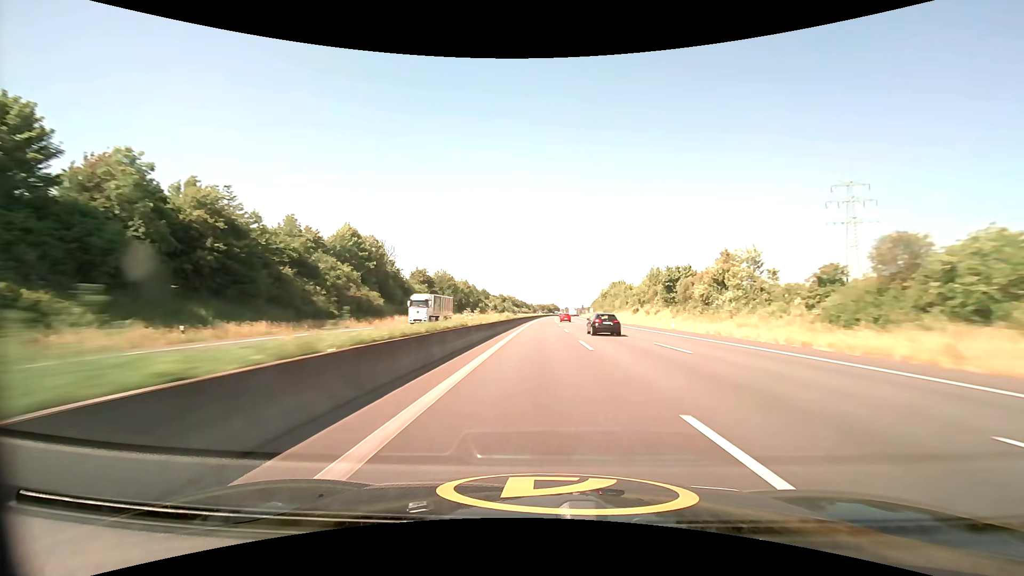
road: motorway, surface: asphalt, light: Day
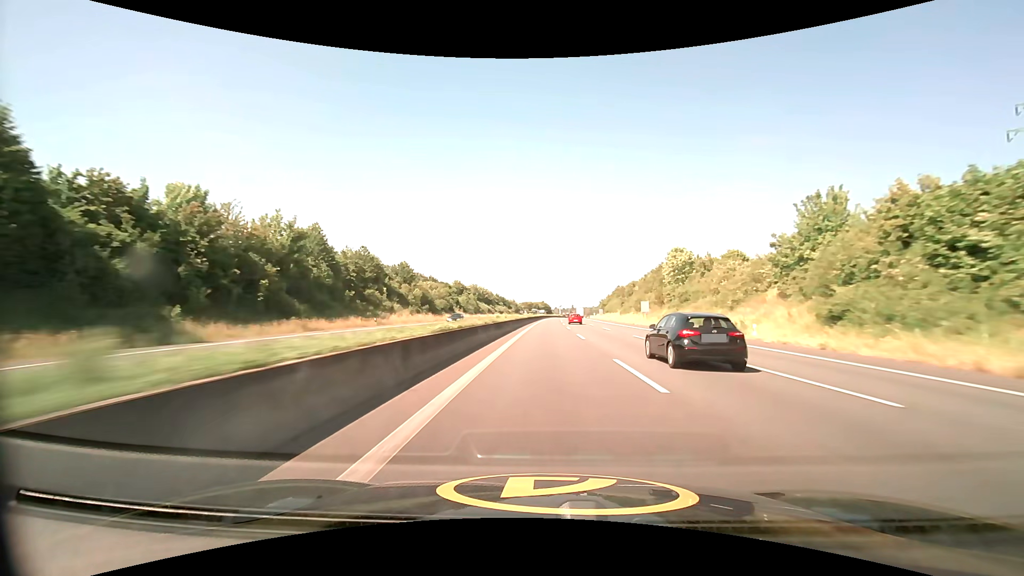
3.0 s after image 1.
(+1.5, +117.5) m; +1°
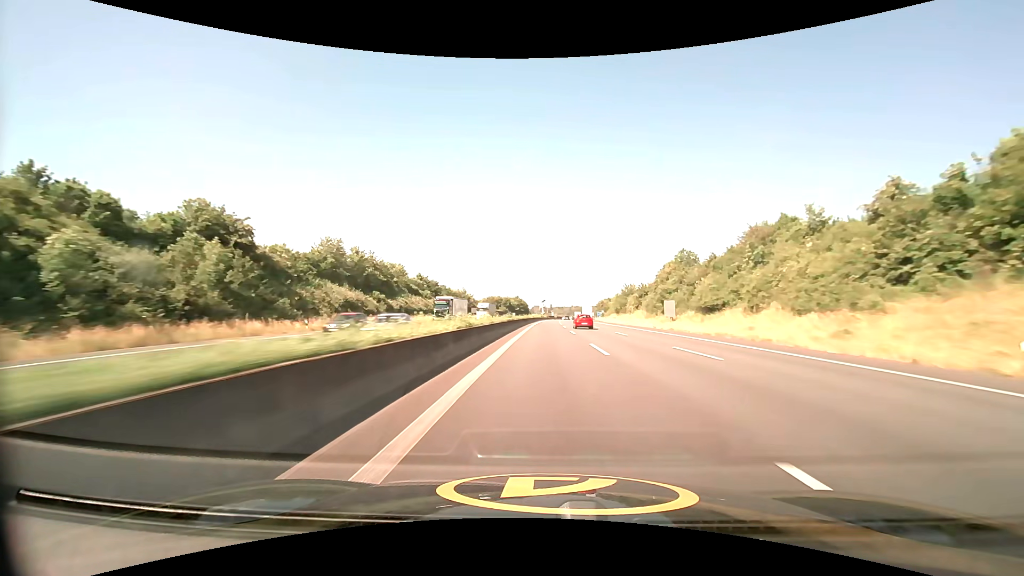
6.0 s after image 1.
(+2.6, +117.6) m; +3°
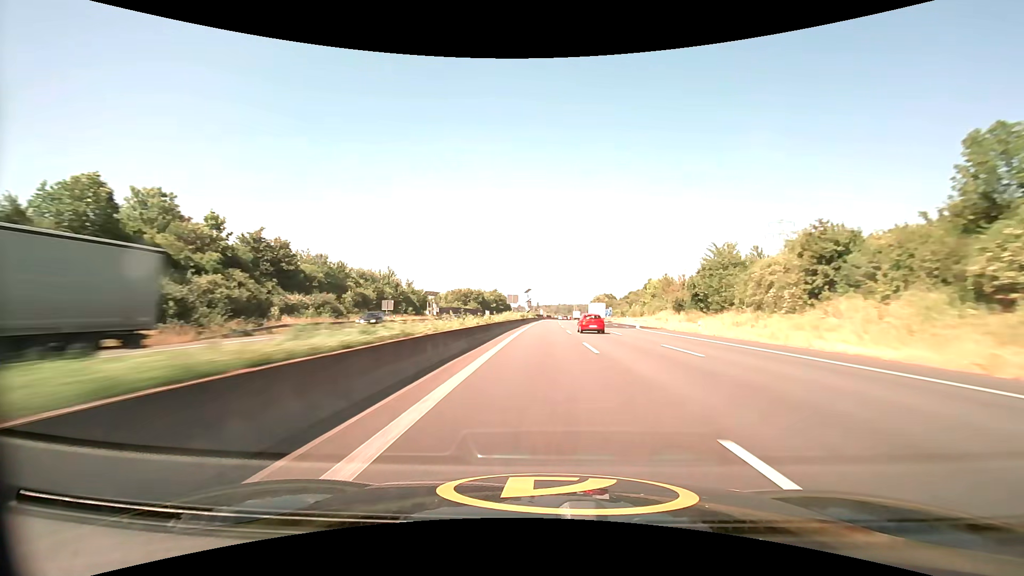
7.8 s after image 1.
(+0.9, +70.7) m; +2°
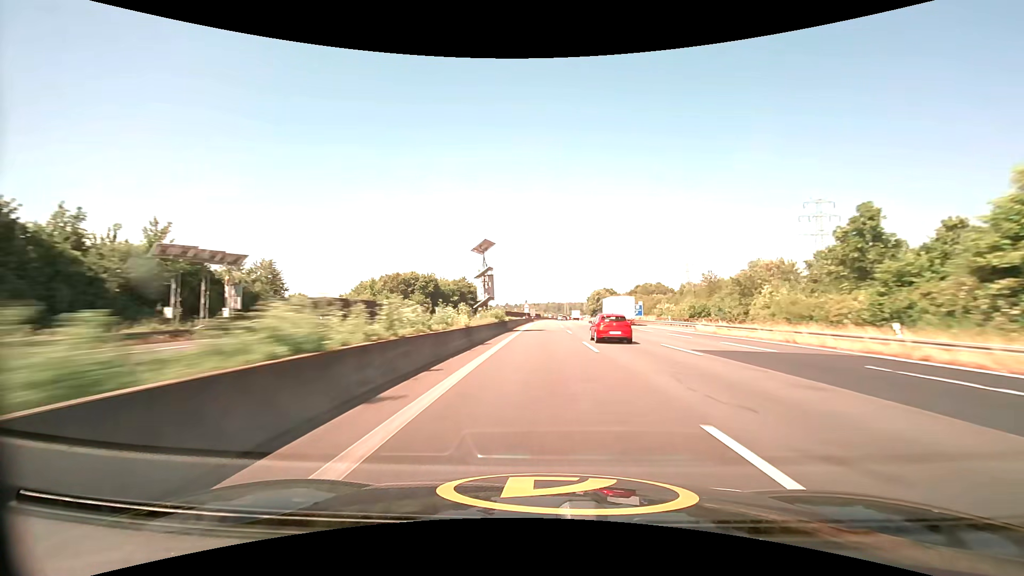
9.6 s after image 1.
(+0.8, +70.9) m; +1°
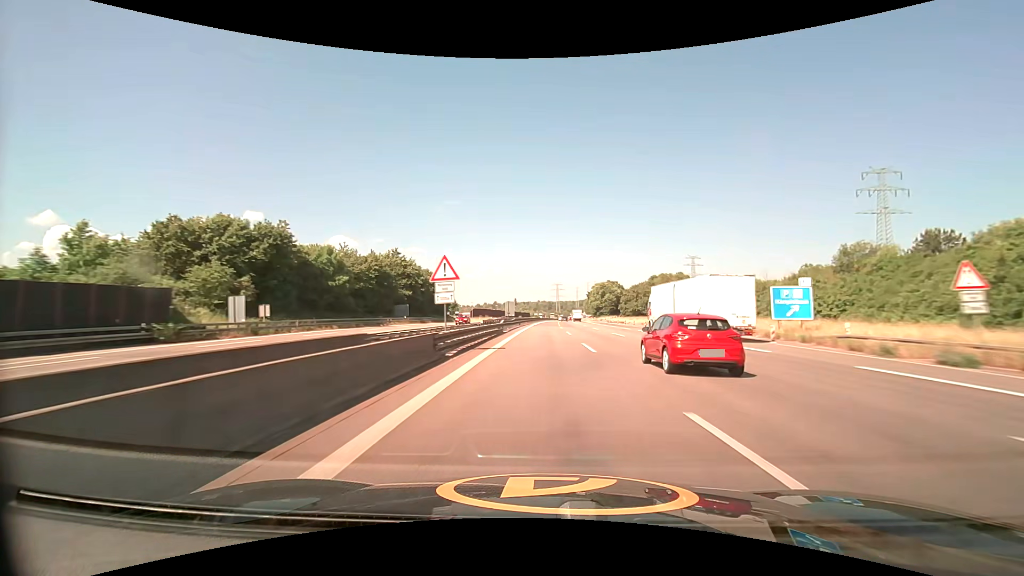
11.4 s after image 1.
(+0.7, +71.2) m; +1°
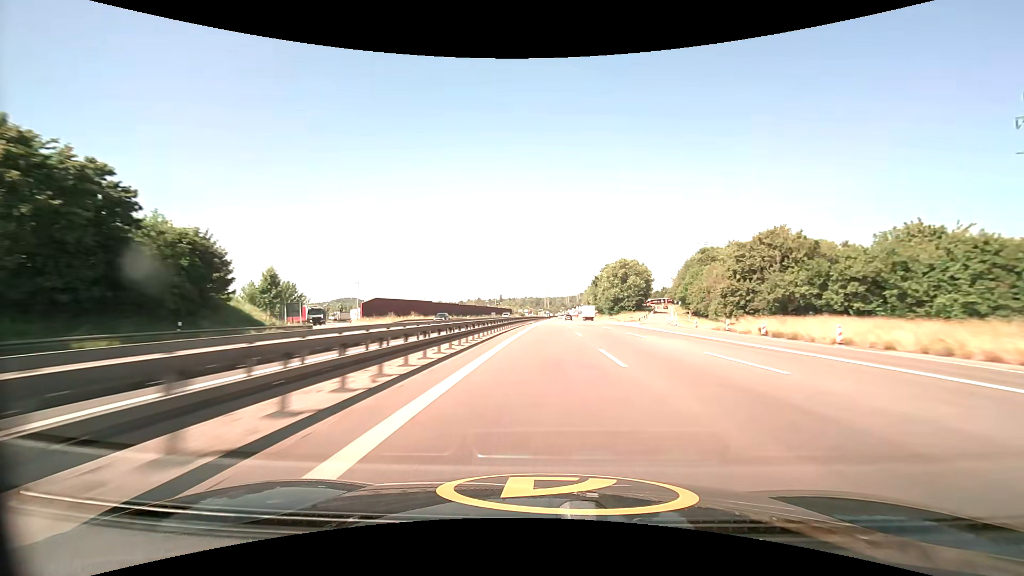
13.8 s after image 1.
(+1.3, +95.4) m; +1°
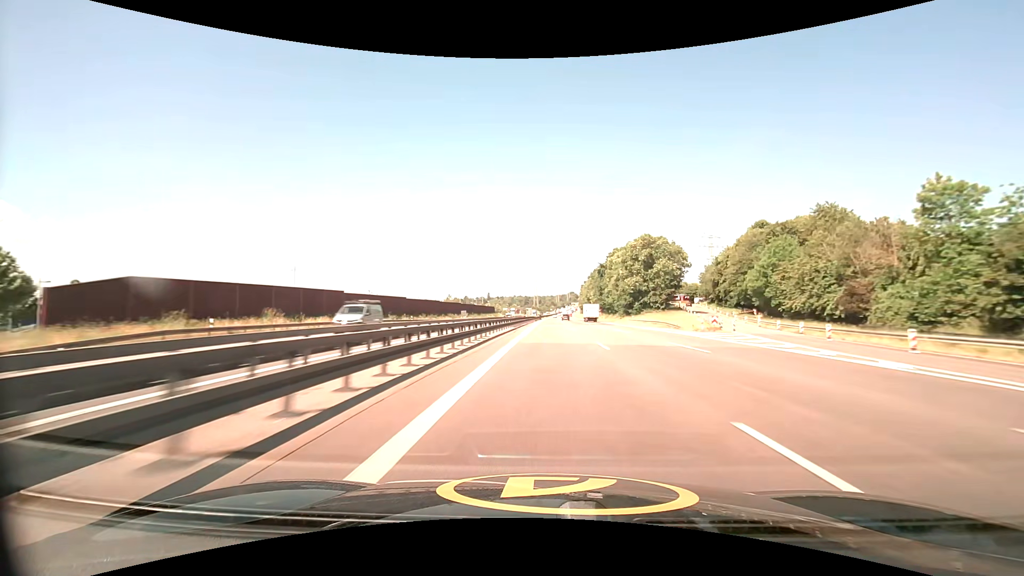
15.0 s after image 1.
(+0.4, +47.9) m; +1°
(0, +10) (0, +20) (0, +30) (0, +40) (+1, +50) (+1, +60) (+1, +70) (+1, +80) (+2, +90) (+2, +100) m
